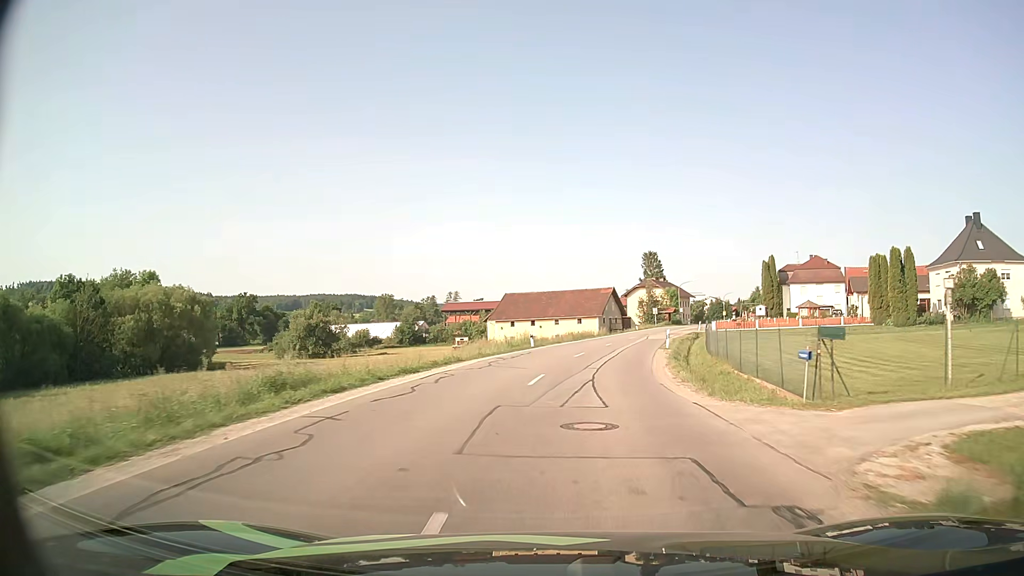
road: secondary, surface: asphalt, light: Day
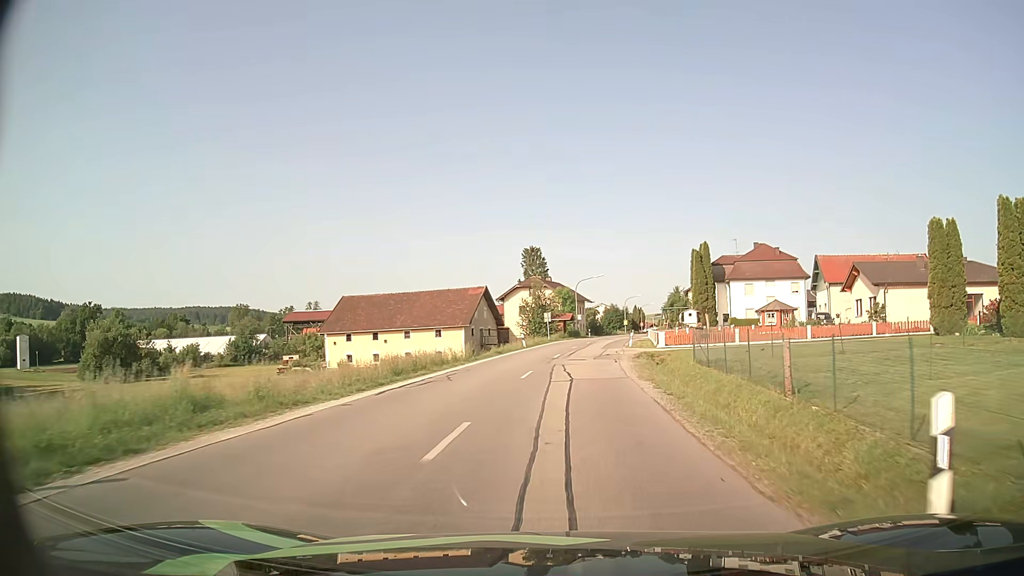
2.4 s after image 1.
(+2.8, +31.0) m; +10°
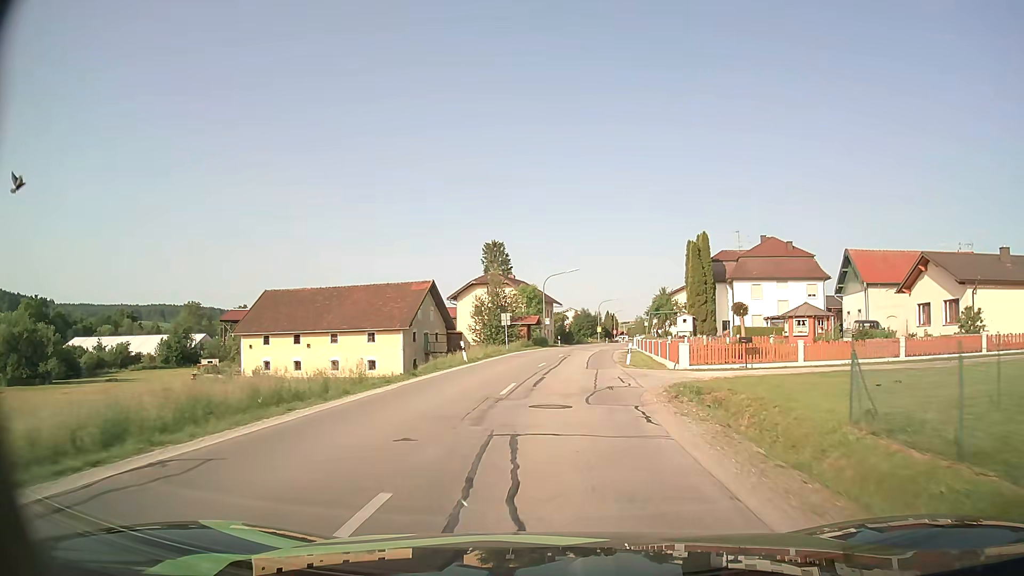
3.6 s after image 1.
(+0.5, +15.8) m; +3°
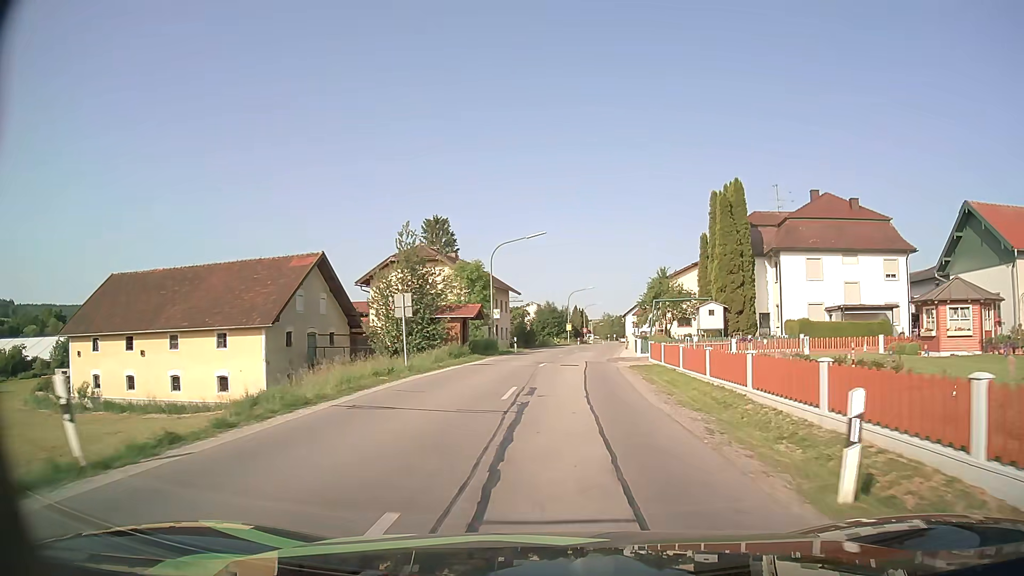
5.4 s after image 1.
(+0.8, +24.1) m; +4°
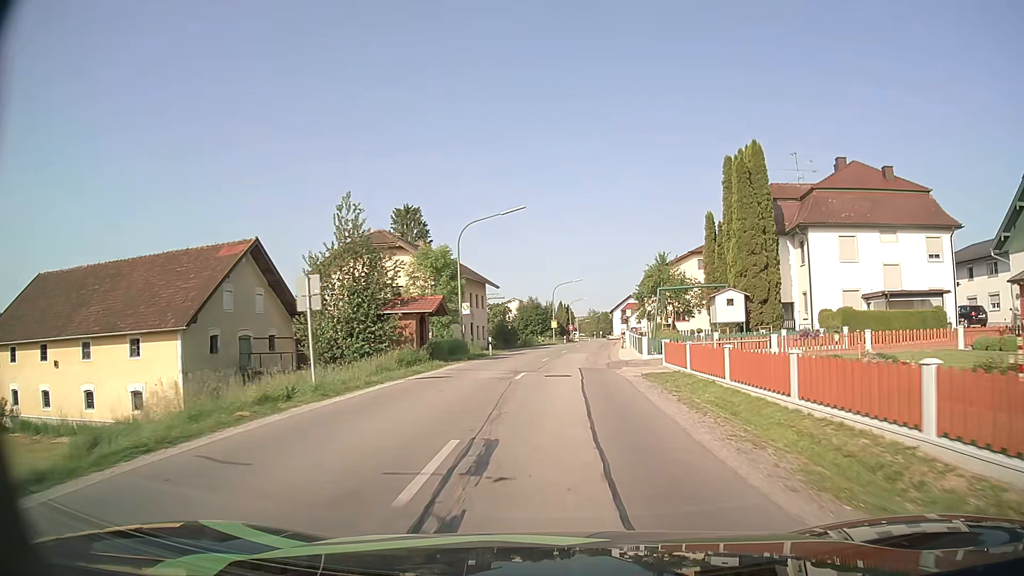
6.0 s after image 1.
(+0.1, +8.1) m; +1°
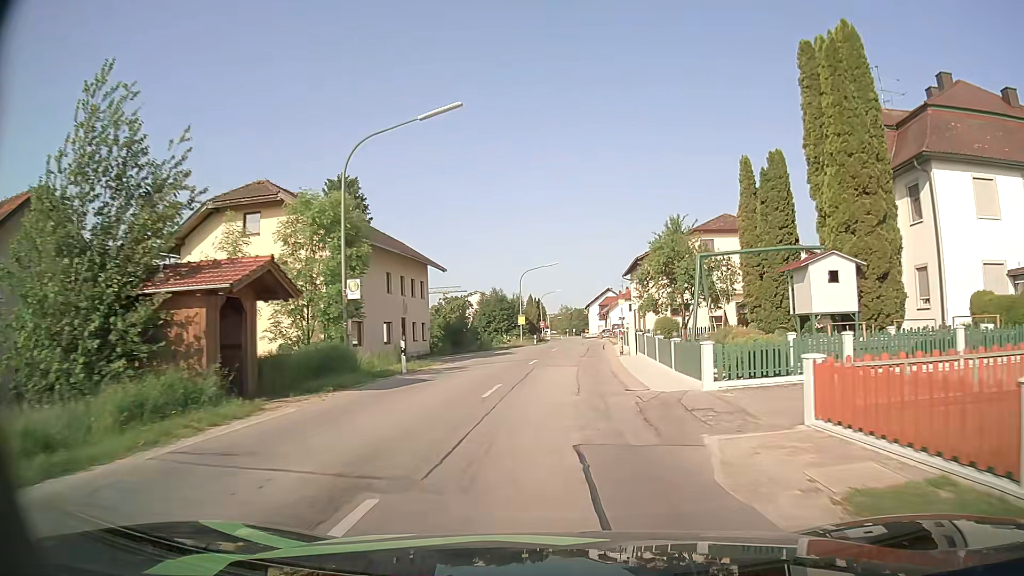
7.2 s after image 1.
(+0.4, +16.0) m; +2°
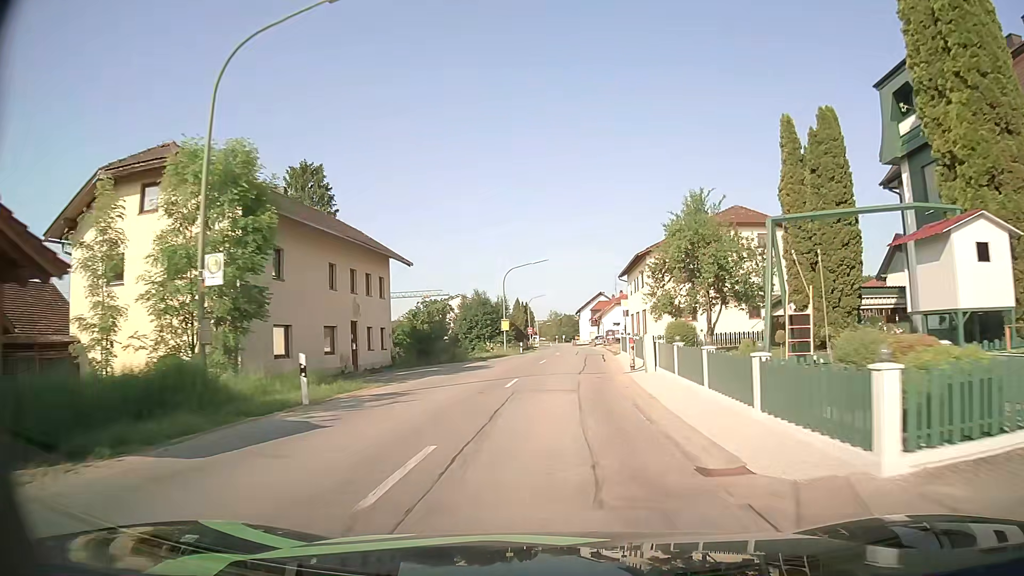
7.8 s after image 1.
(+0.1, +8.0) m; +1°
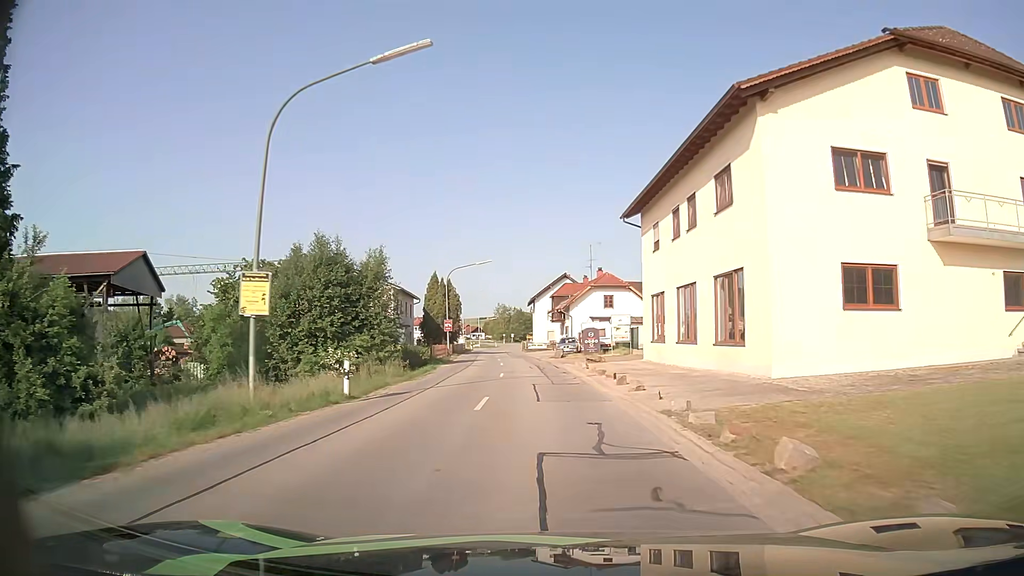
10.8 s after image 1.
(+1.2, +40.0) m; +4°
(0, +10) (0, +20) (-1, +30) (-2, +40) (-3, +50) (-4, +60) (-4, +70) (-5, +80) (-6, +90) (-7, +100) m
